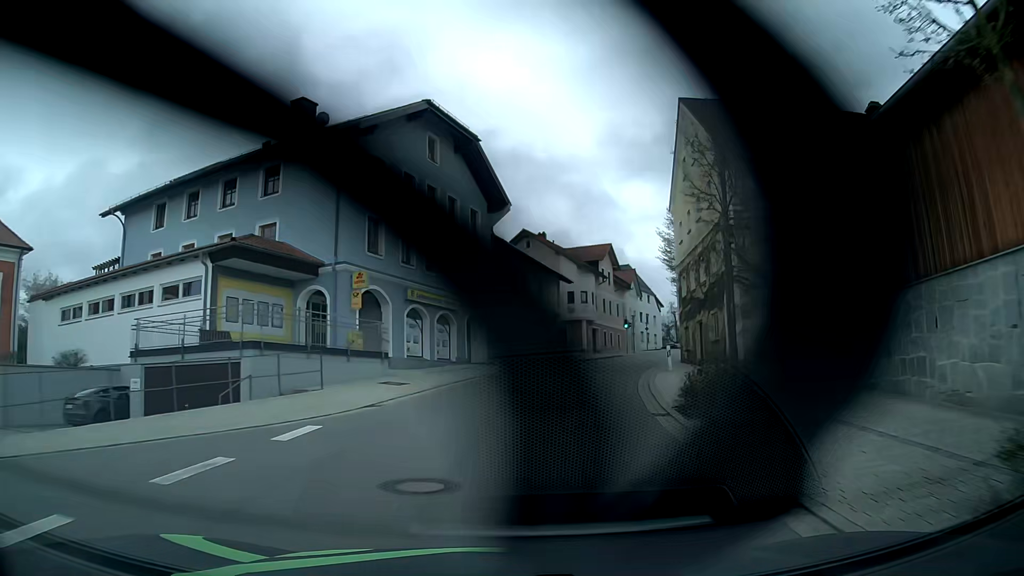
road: tertiary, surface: asphalt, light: Day
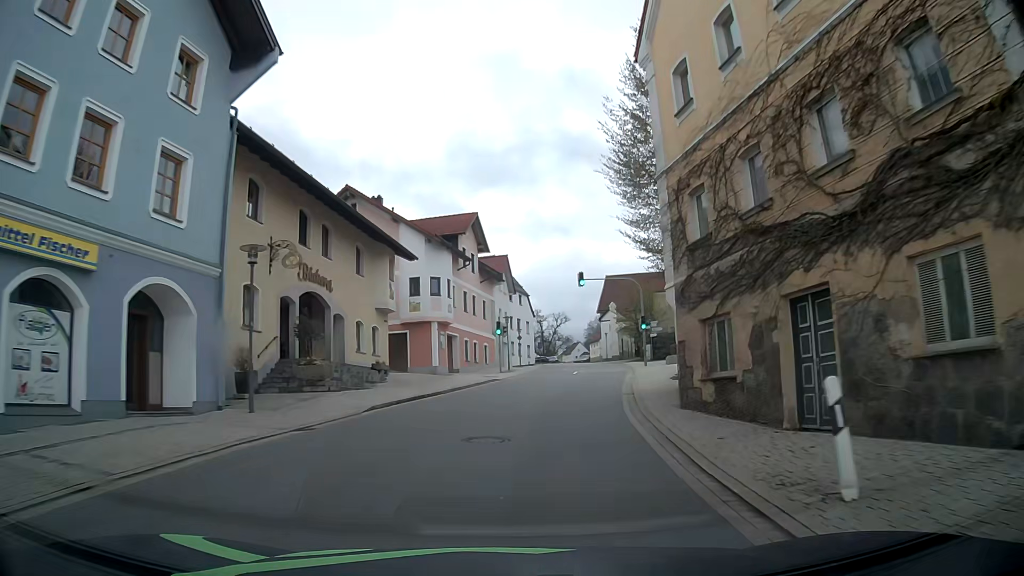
(+2.3, +22.0) m; +12°
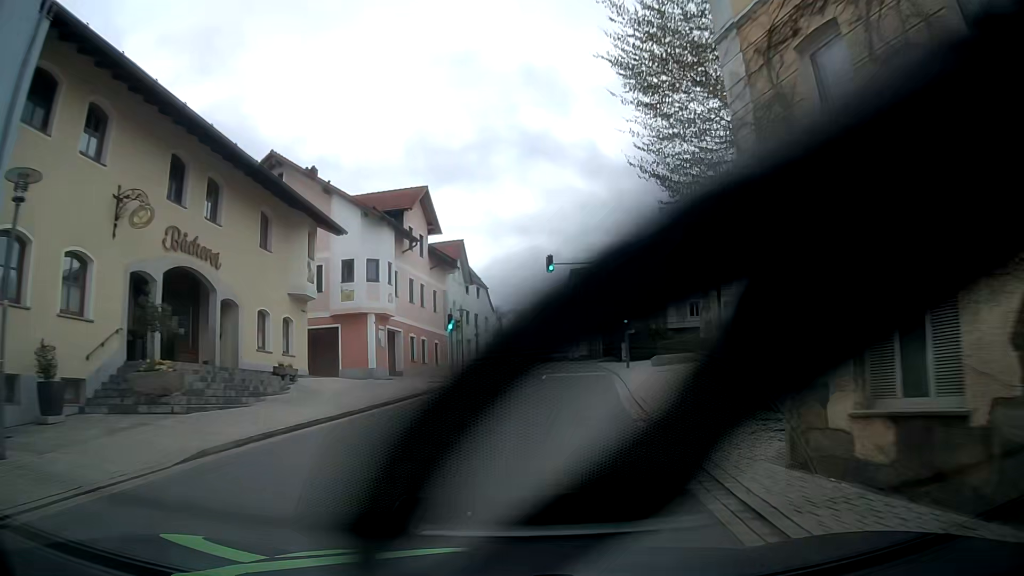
(+0.2, +7.4) m; +4°
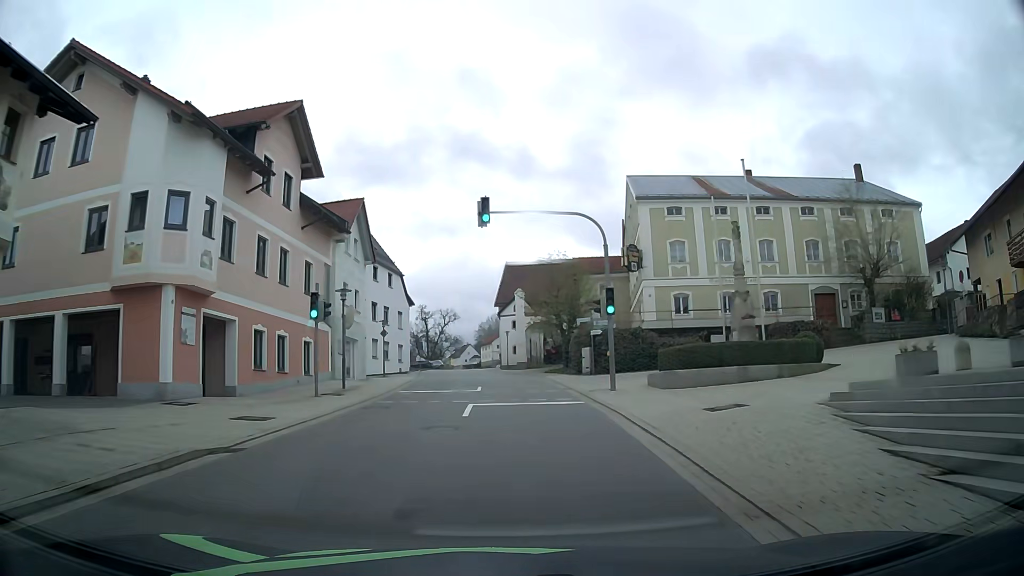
(+0.9, +14.8) m; +7°
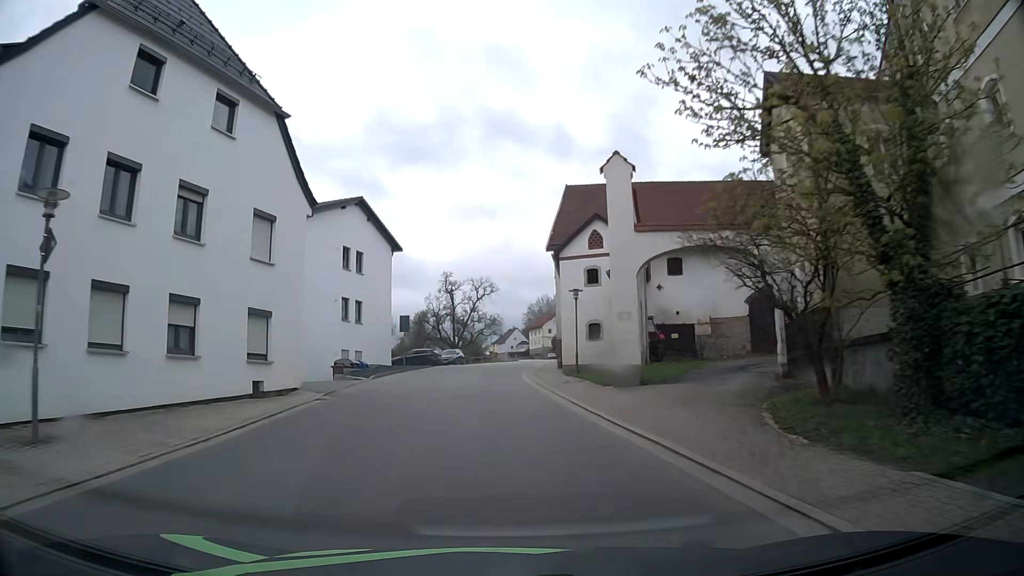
(-0.7, +37.3) m; -4°
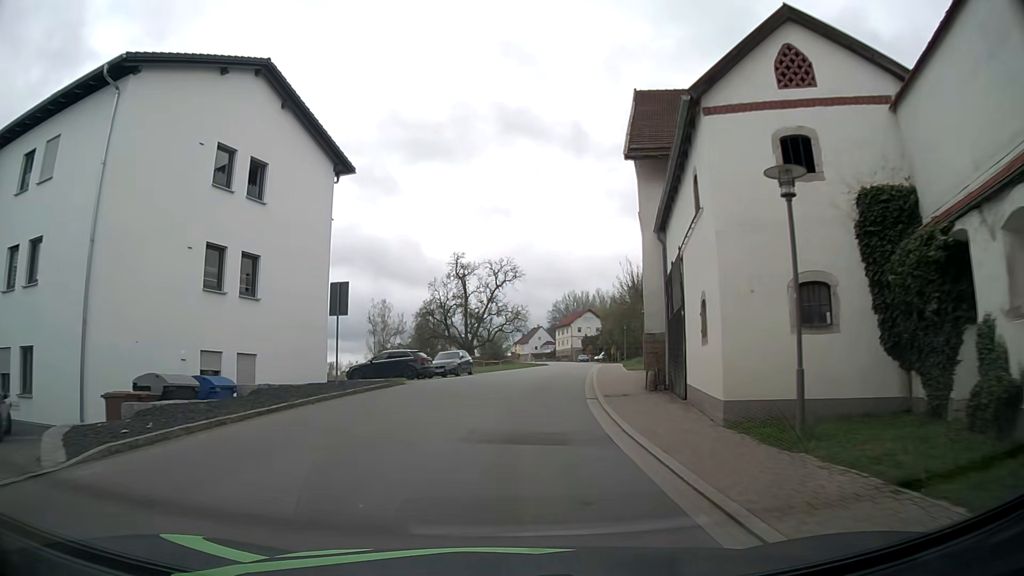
(-0.6, +21.1) m; -3°
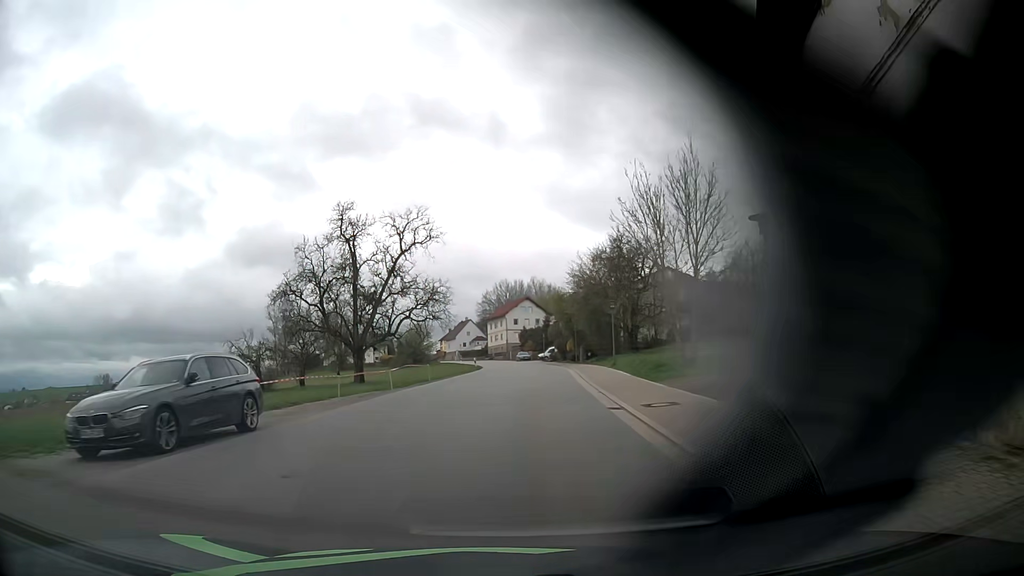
(+1.4, +27.0) m; +7°
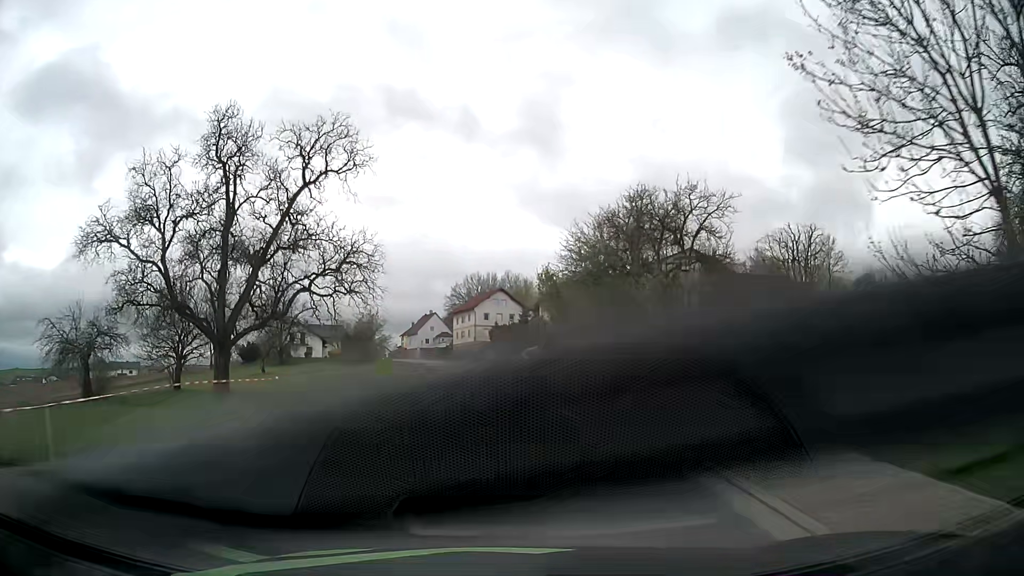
(+0.1, +20.6) m; +1°
(0, +10) (0, +20) (0, +30) (0, +40) (0, +50) (-1, +60) (-2, +70) (-4, +80) (-6, +89) (-8, +99) m
